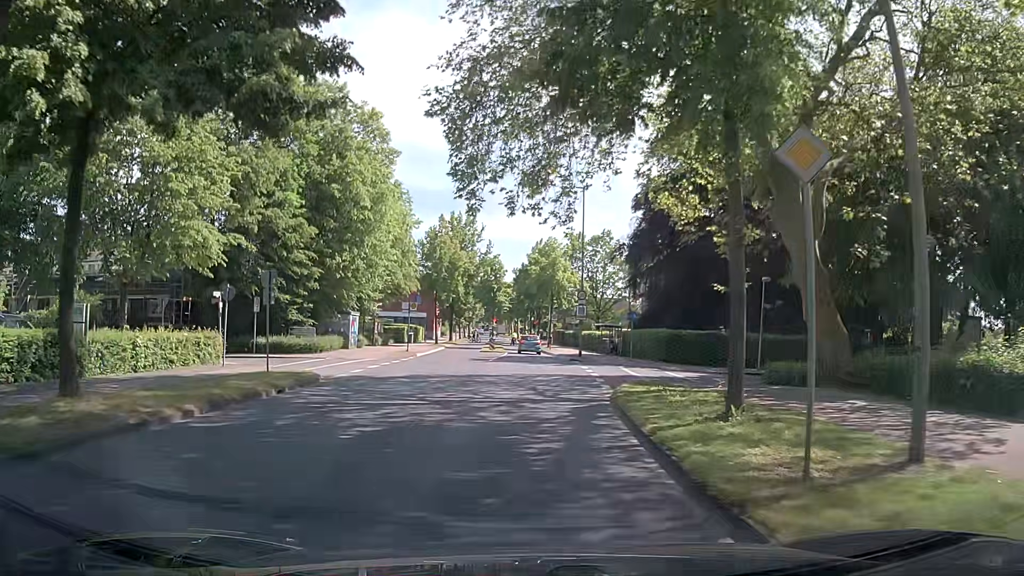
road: tertiary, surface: asphalt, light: Day
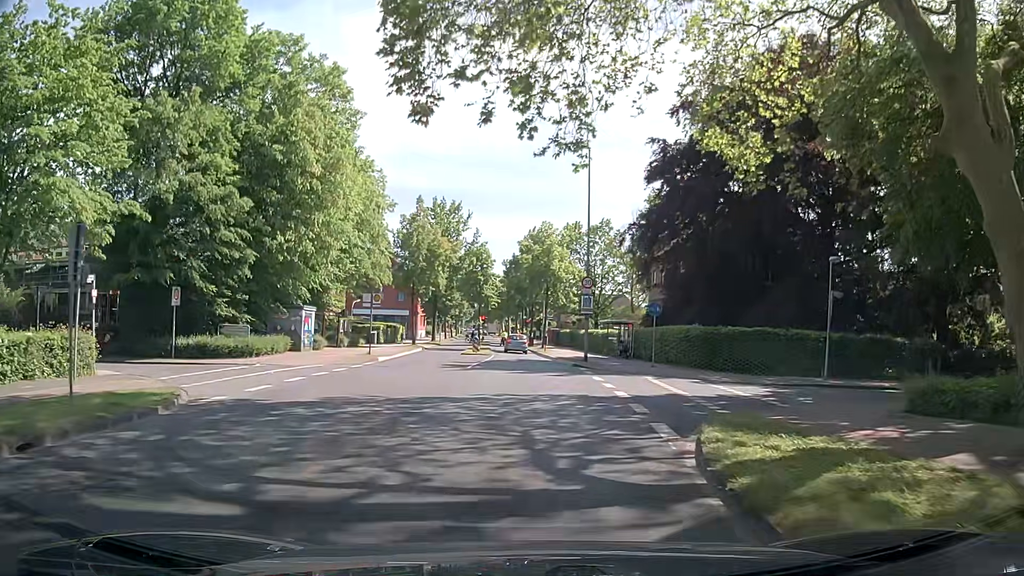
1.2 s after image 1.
(+0.1, +9.0) m; 0°
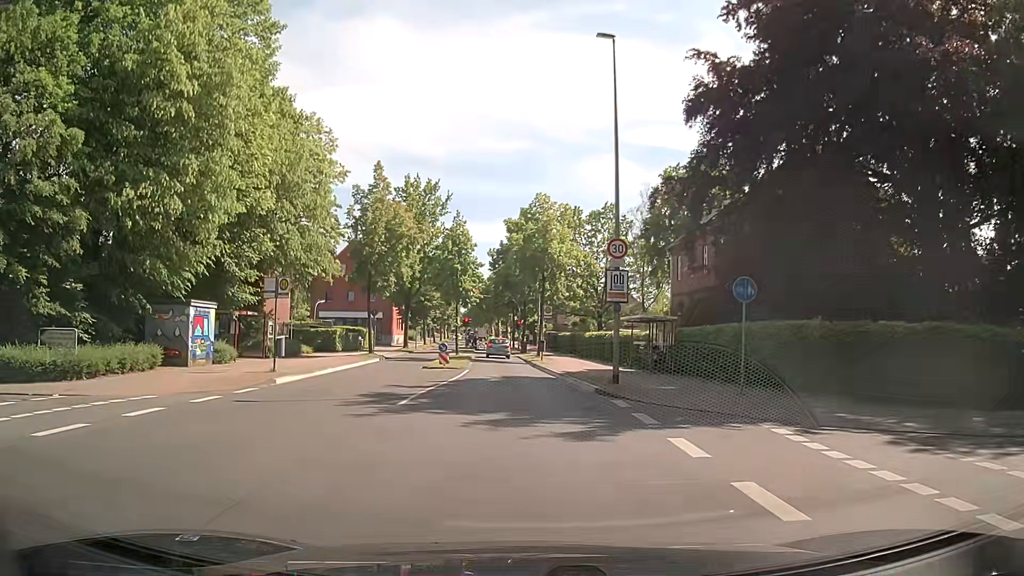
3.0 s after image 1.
(+0.4, +13.3) m; +2°
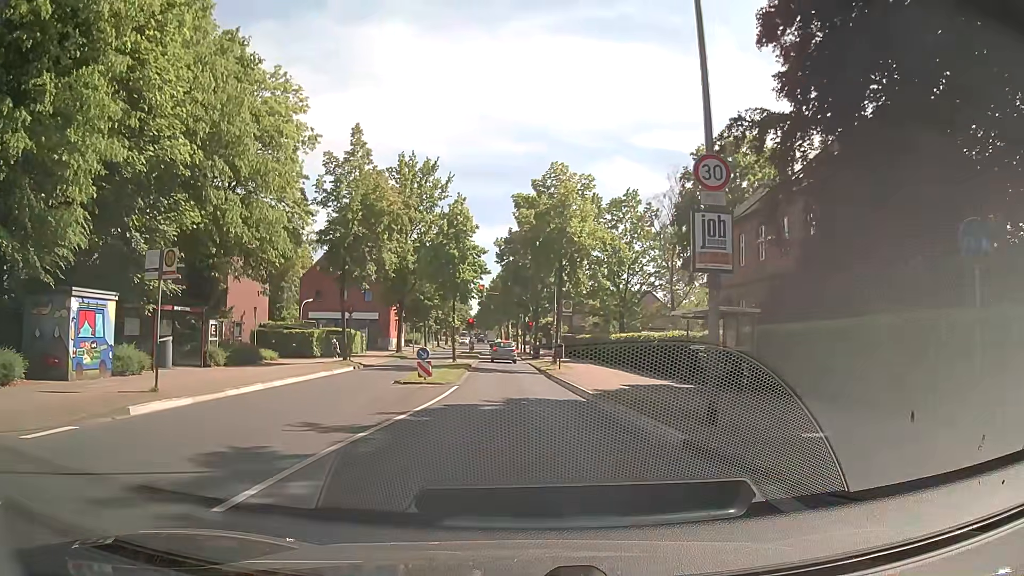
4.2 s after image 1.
(0.0, +9.0) m; -1°
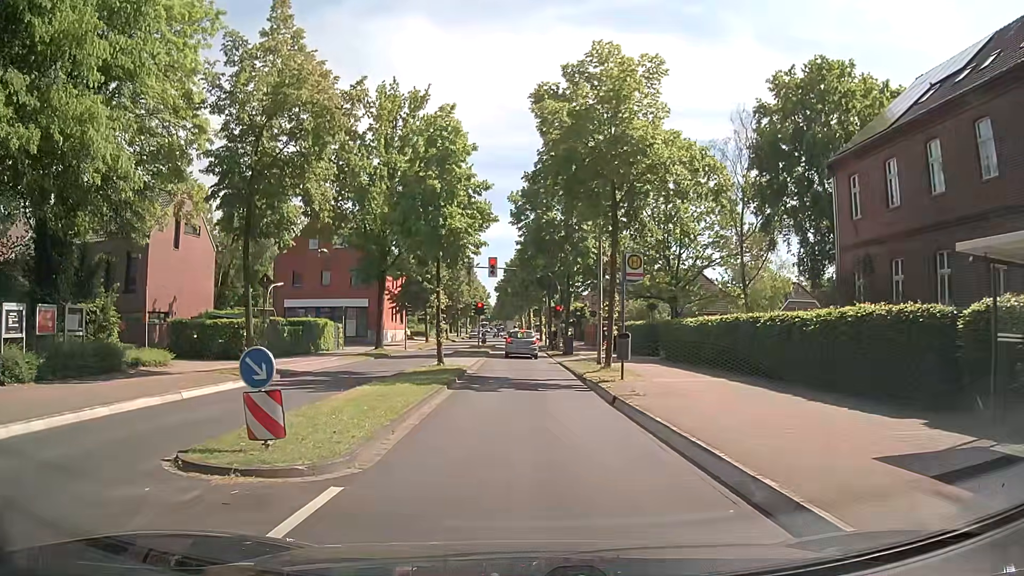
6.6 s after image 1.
(-0.4, +14.7) m; -3°
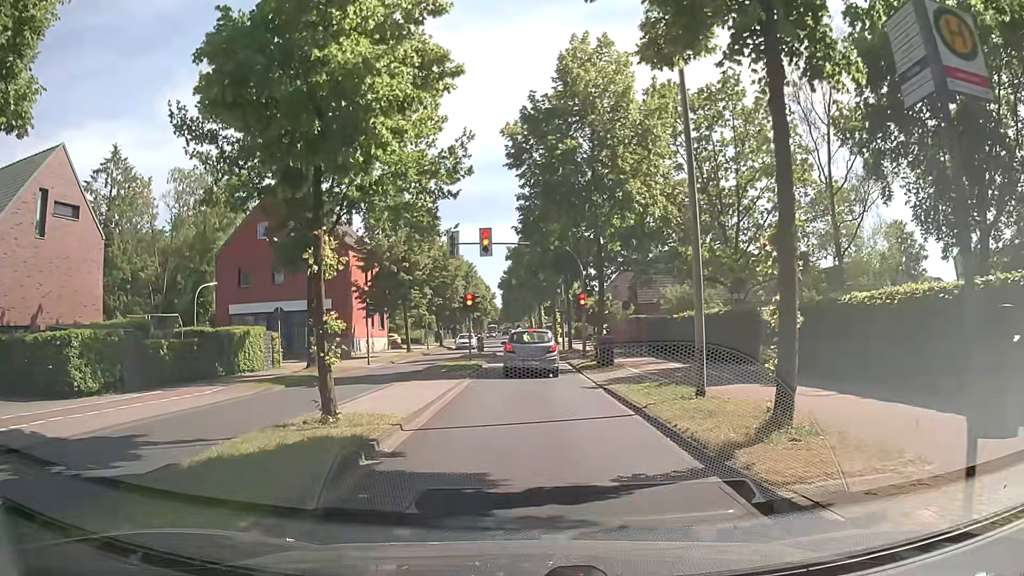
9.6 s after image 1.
(+0.3, +14.2) m; -1°
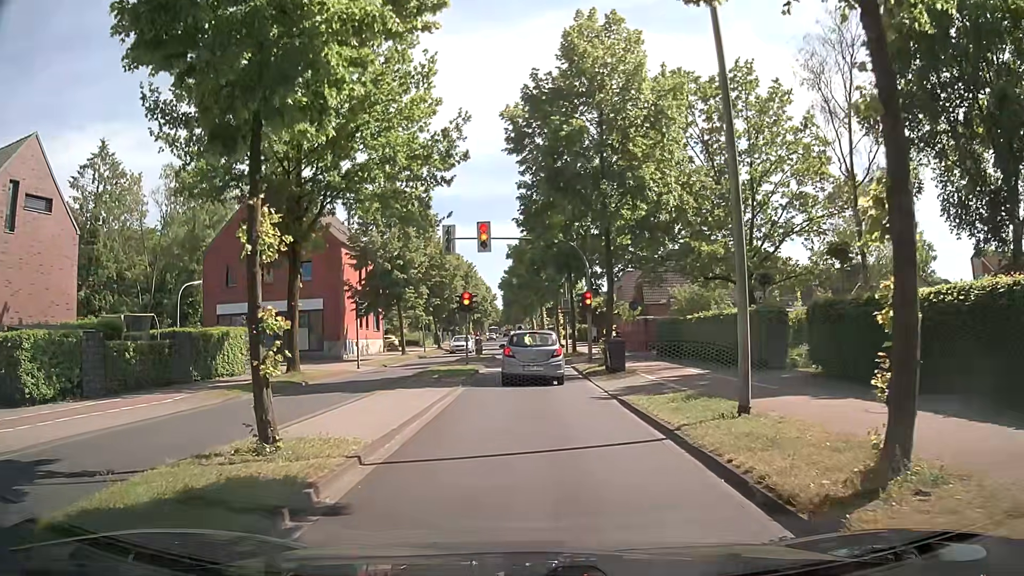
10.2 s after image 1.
(0.0, +2.4) m; 0°
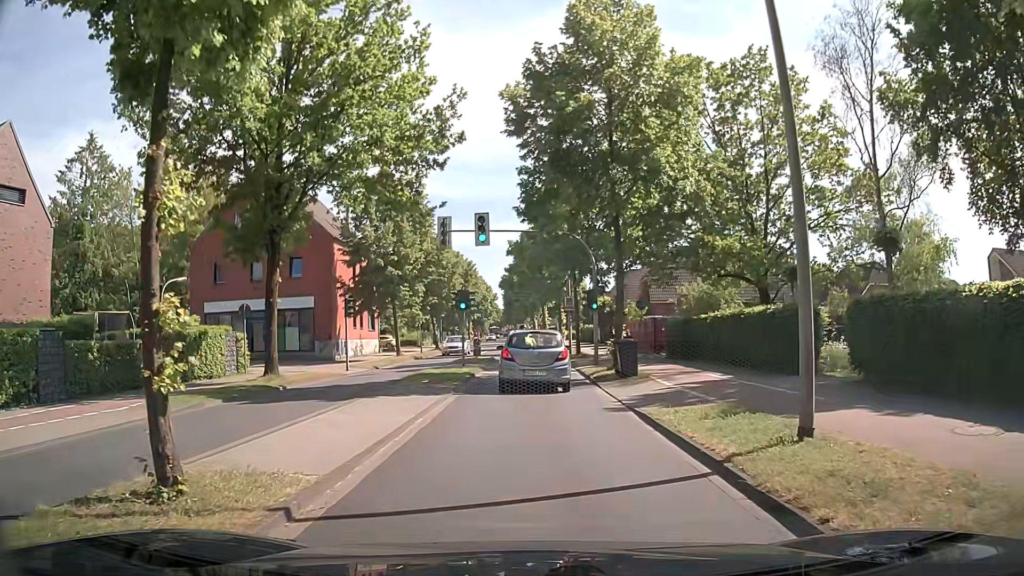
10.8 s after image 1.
(0.0, +2.2) m; +2°
